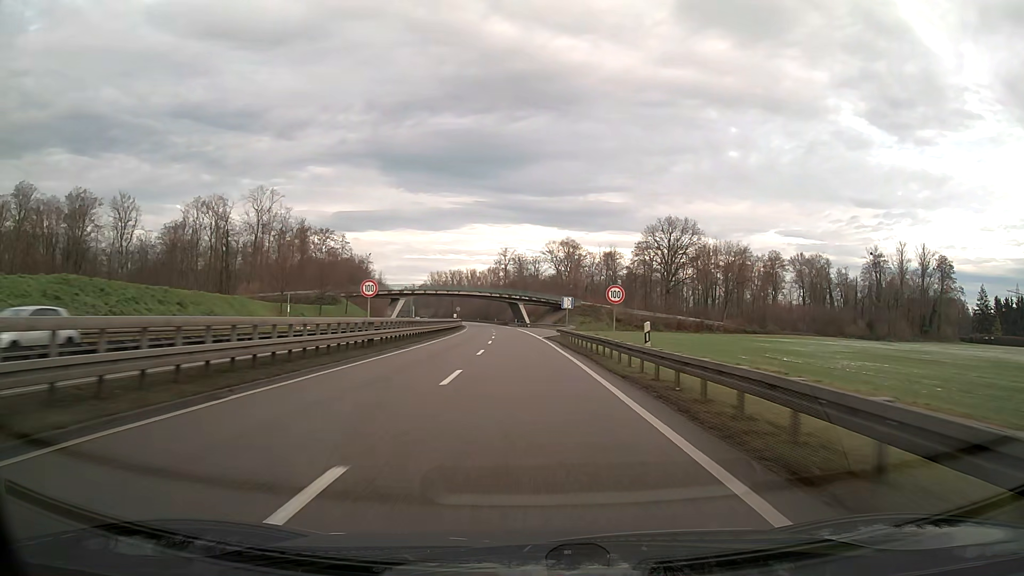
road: trunk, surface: asphalt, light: Day
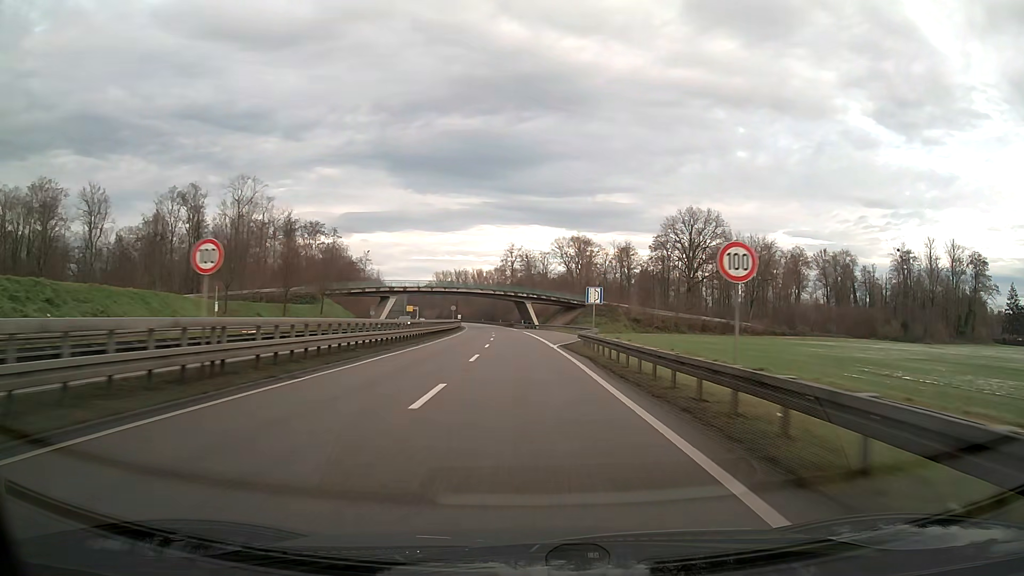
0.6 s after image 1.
(-0.1, +15.8) m; -1°
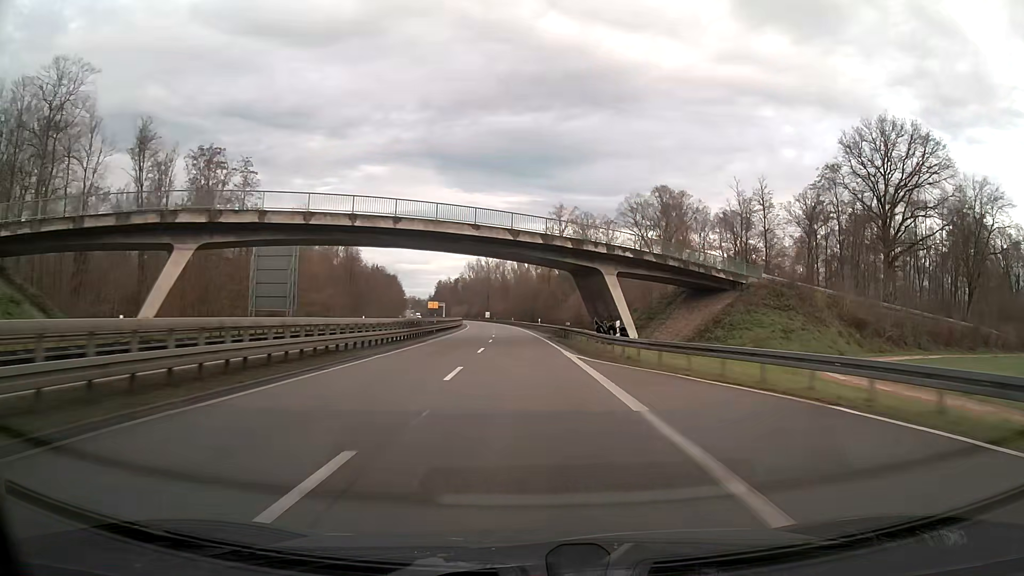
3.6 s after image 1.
(-2.6, +78.9) m; -4°
(0, +10) (0, +20) (0, +30) (-1, +40) (-1, +50) (-1, +60) (-2, +70) (-2, +80) (-3, +90) (-4, +100) m
